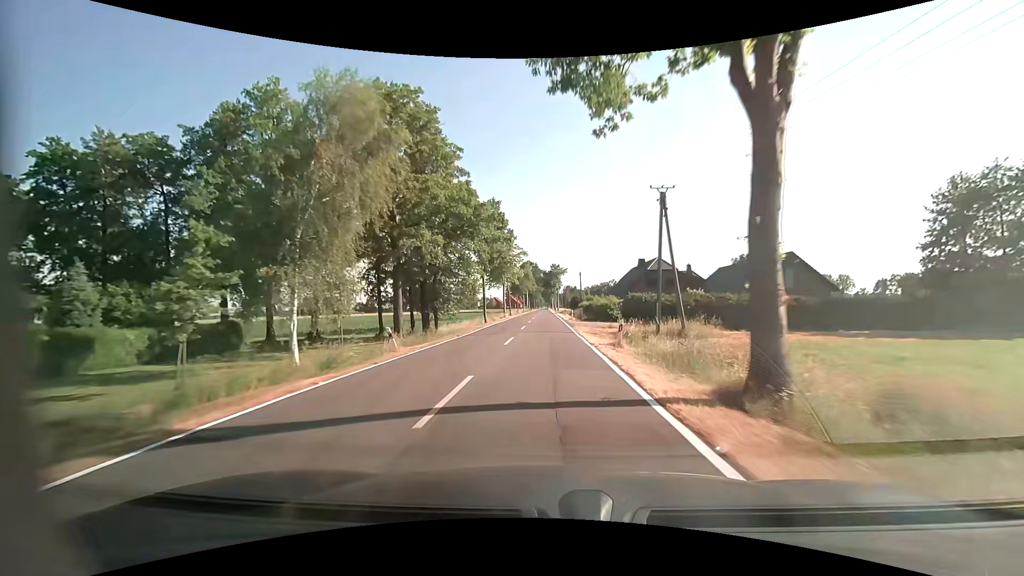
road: tertiary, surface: asphalt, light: Day
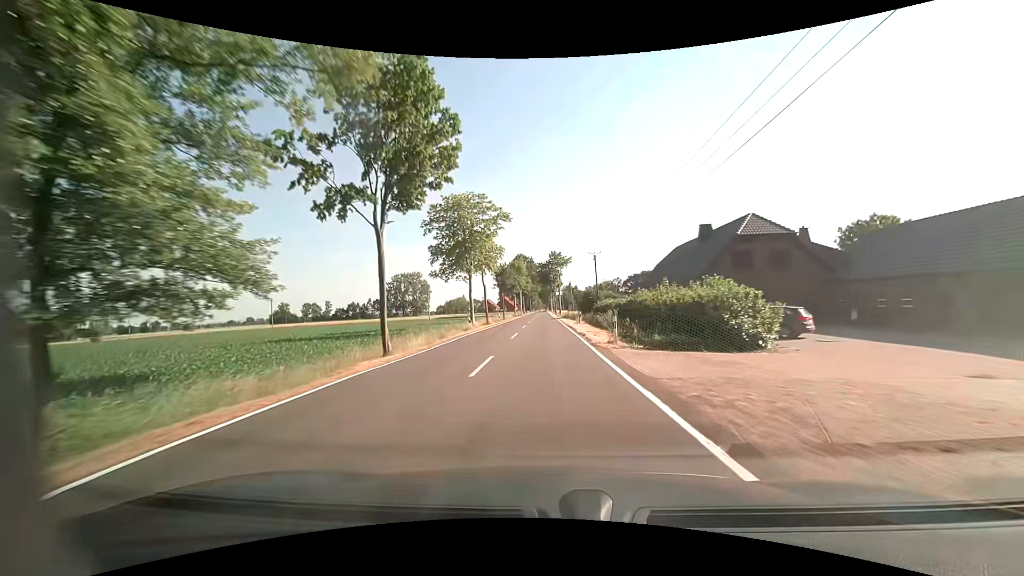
(0.0, +32.3) m; 0°
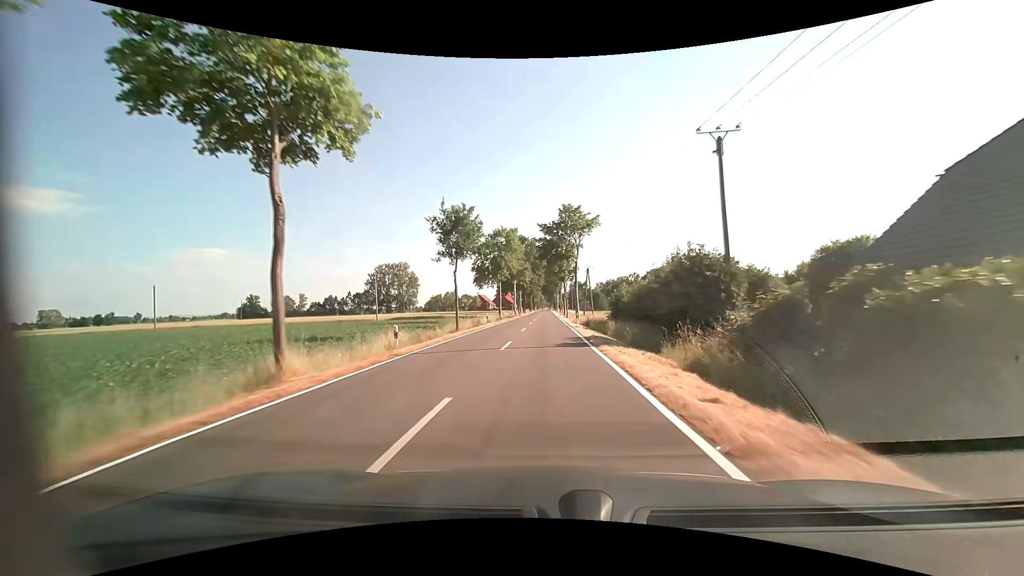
(-0.3, +43.1) m; -1°
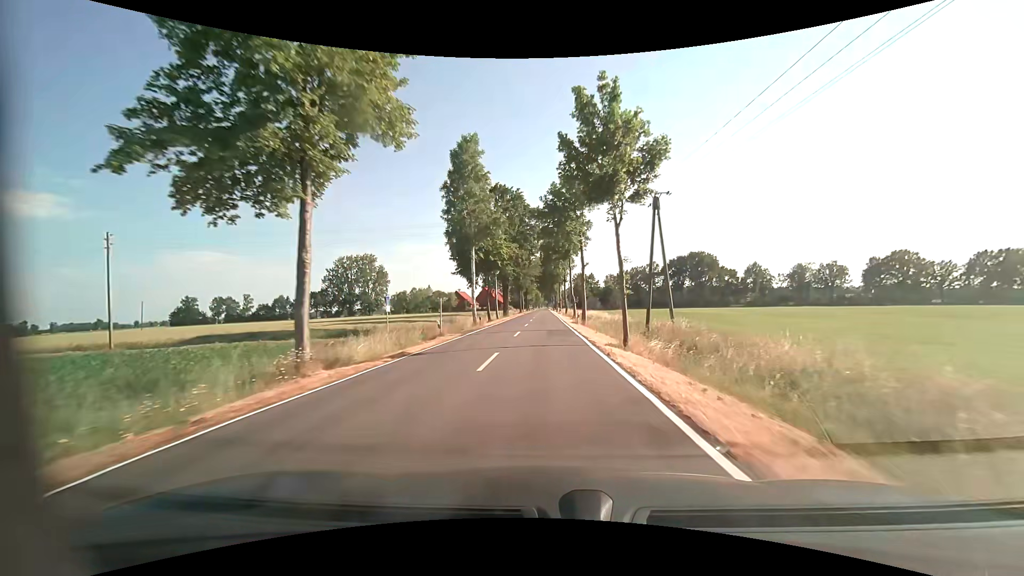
(+0.2, +53.9) m; 0°
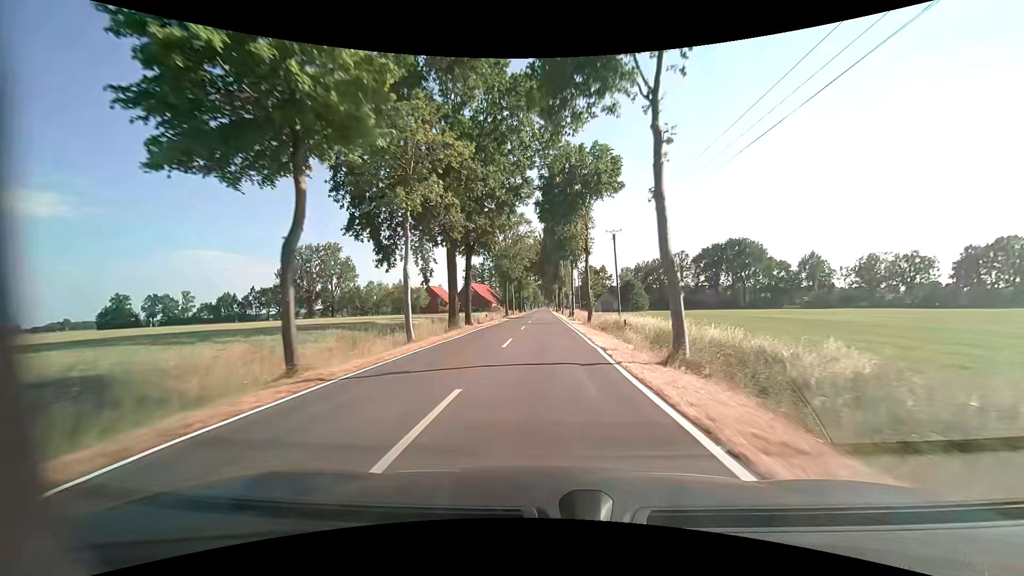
(0.0, +43.1) m; 0°
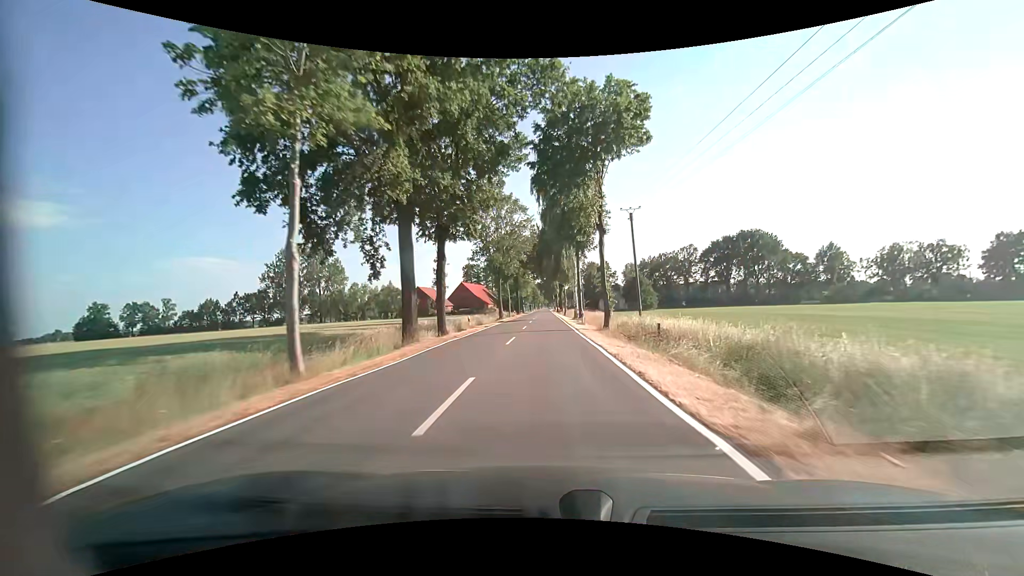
(0.0, +10.8) m; 0°
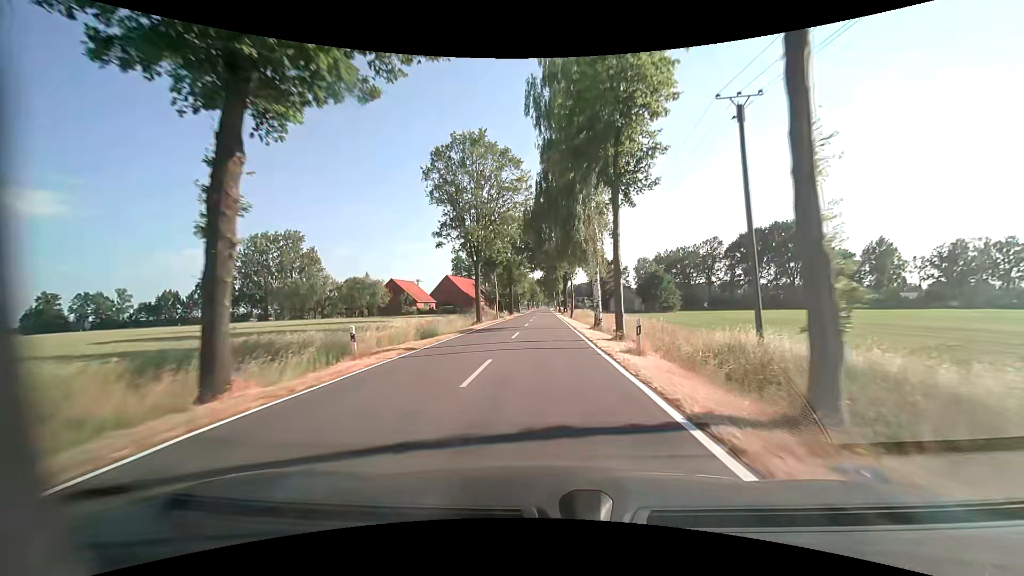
(+0.1, +21.5) m; 0°
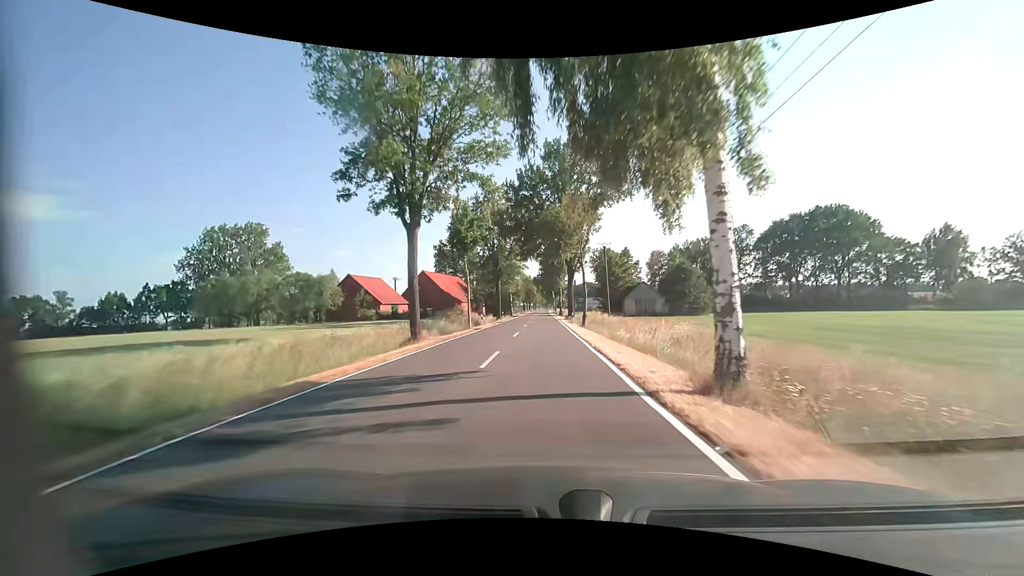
(0.0, +21.5) m; 0°
(0, +10) (0, +20) (0, +30) (0, +40) (0, +50) (0, +60) (0, +70) (0, +80) (0, +90) (0, +100) m
